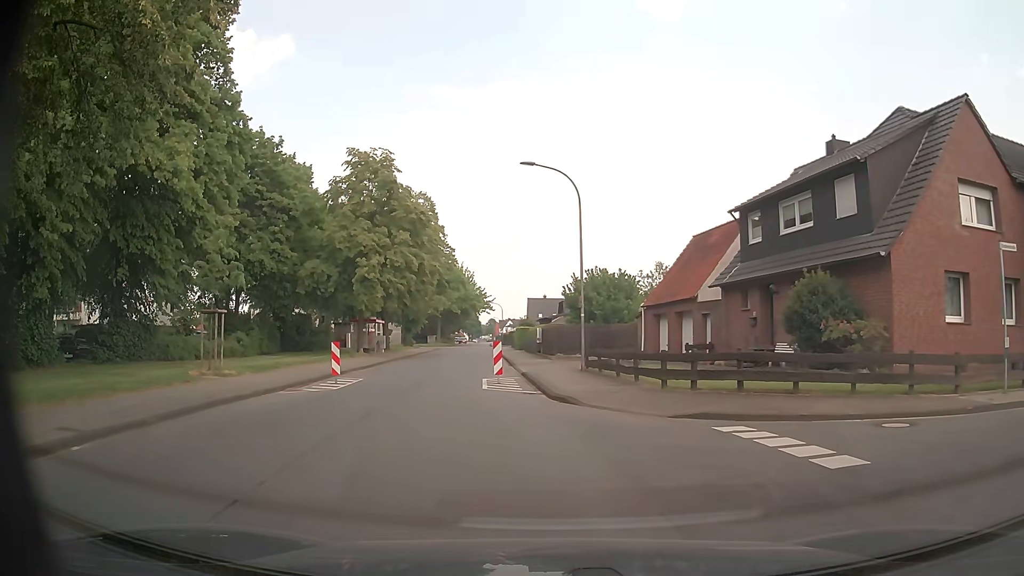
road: tertiary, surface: asphalt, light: Day
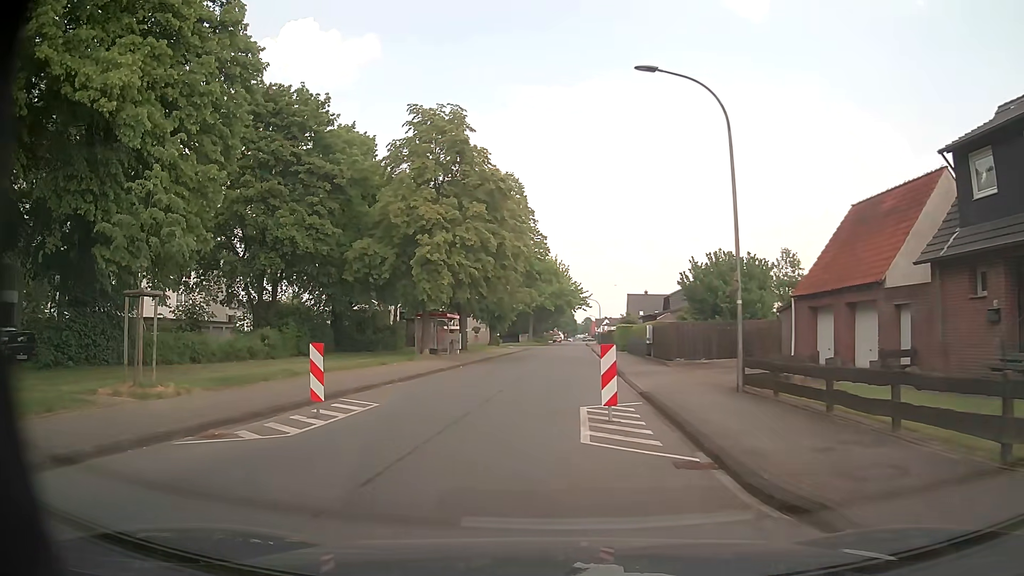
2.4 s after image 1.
(-0.7, +9.8) m; -6°
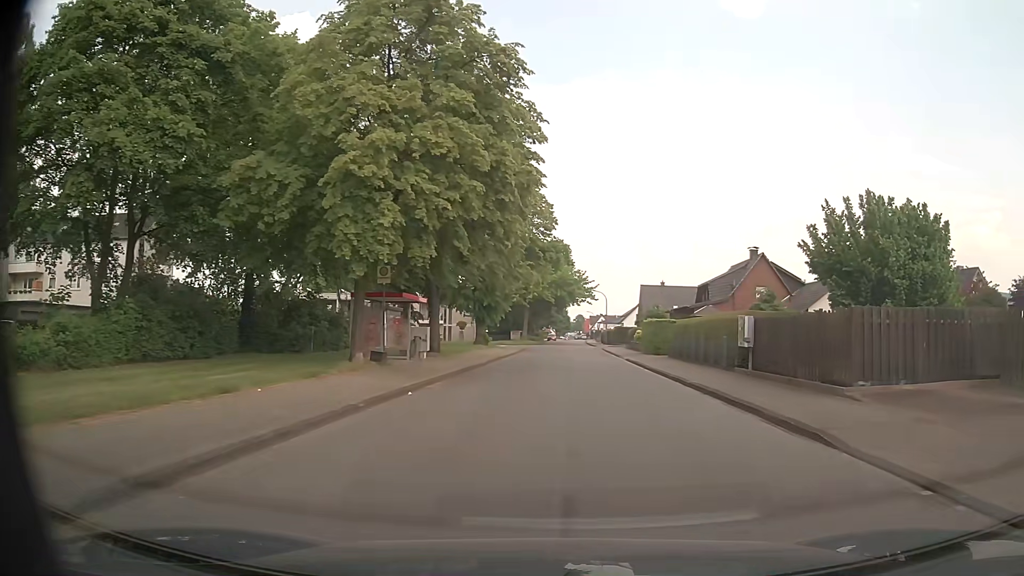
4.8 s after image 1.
(-1.8, +16.9) m; -1°
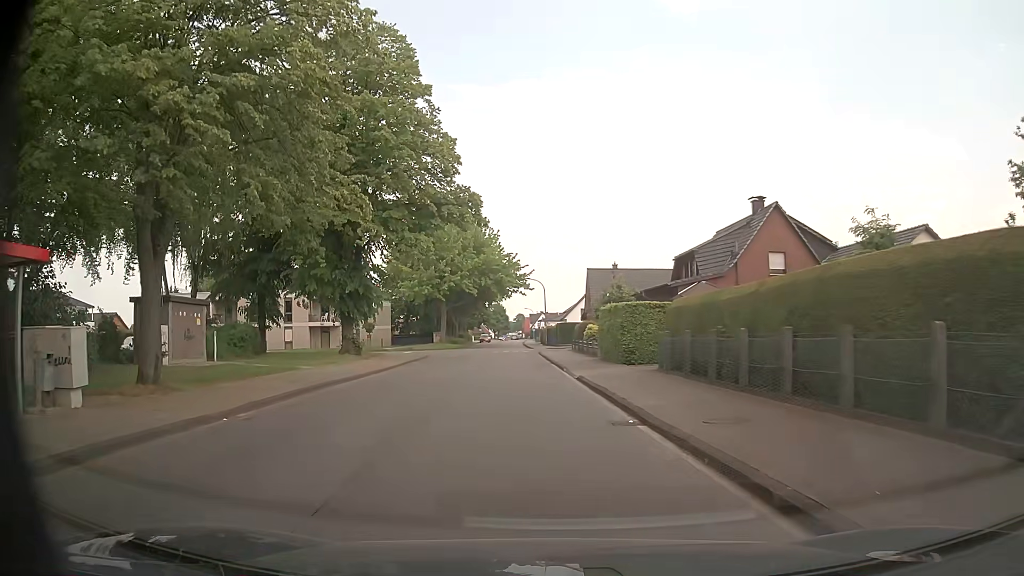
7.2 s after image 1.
(+2.0, +19.5) m; +5°
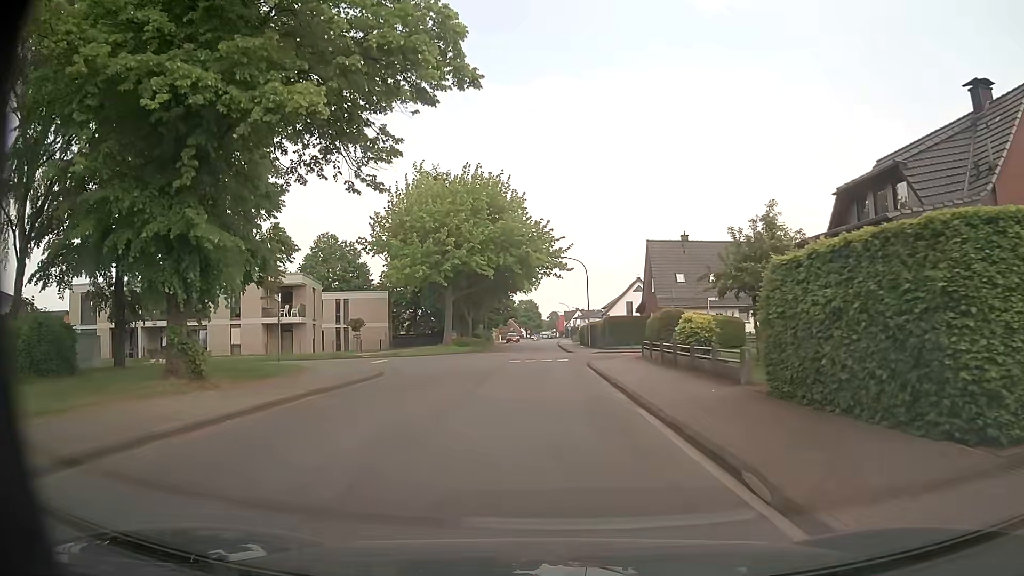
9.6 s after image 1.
(-0.8, +20.2) m; -3°
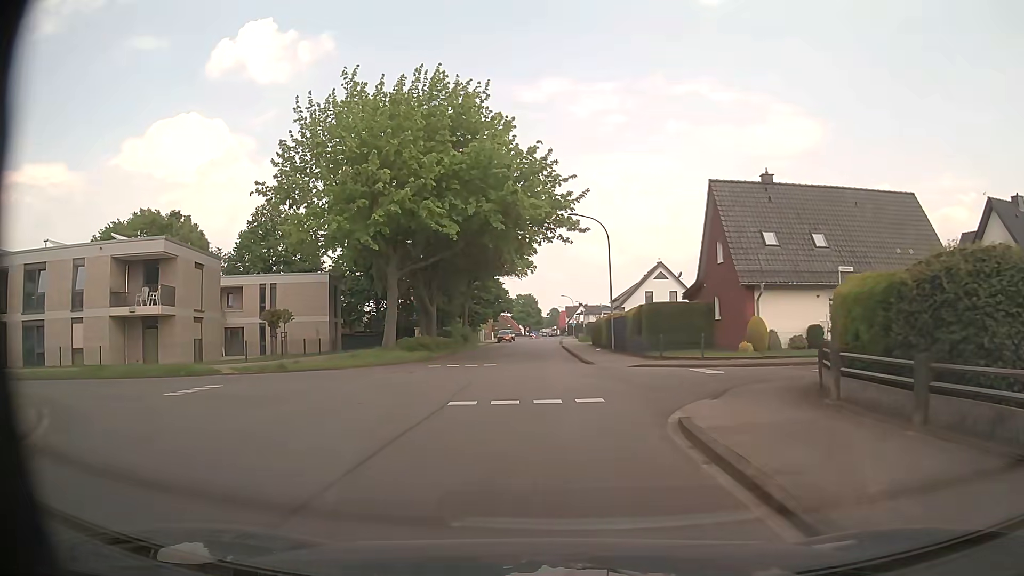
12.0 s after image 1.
(0.0, +19.9) m; 0°
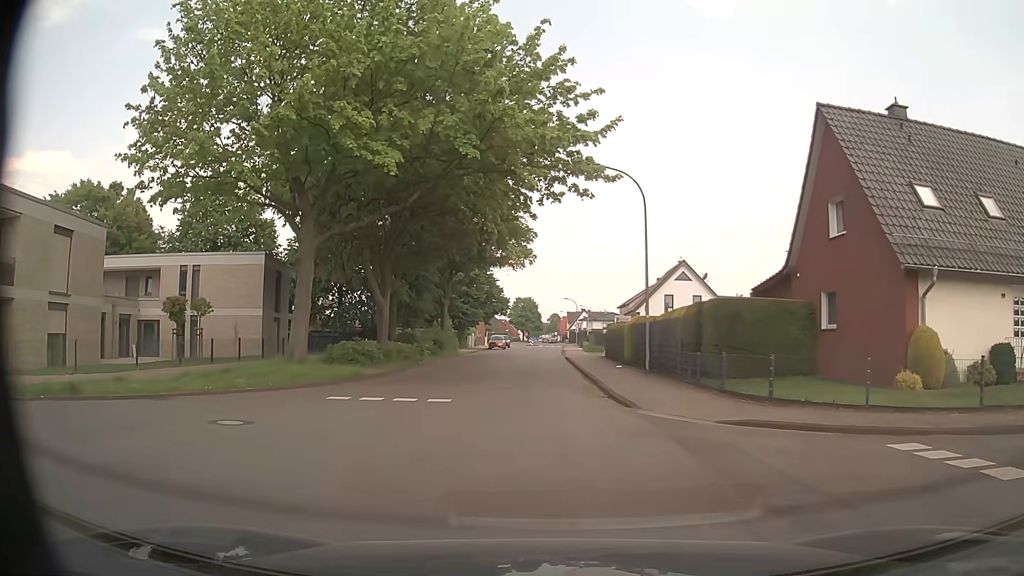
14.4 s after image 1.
(-0.1, +12.5) m; 0°
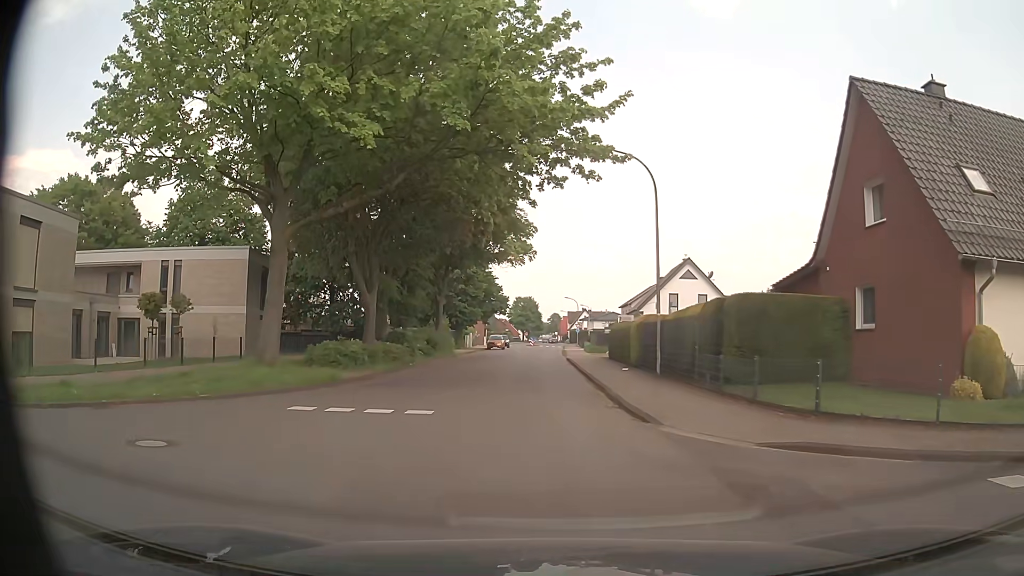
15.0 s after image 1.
(0.0, +2.4) m; 0°
